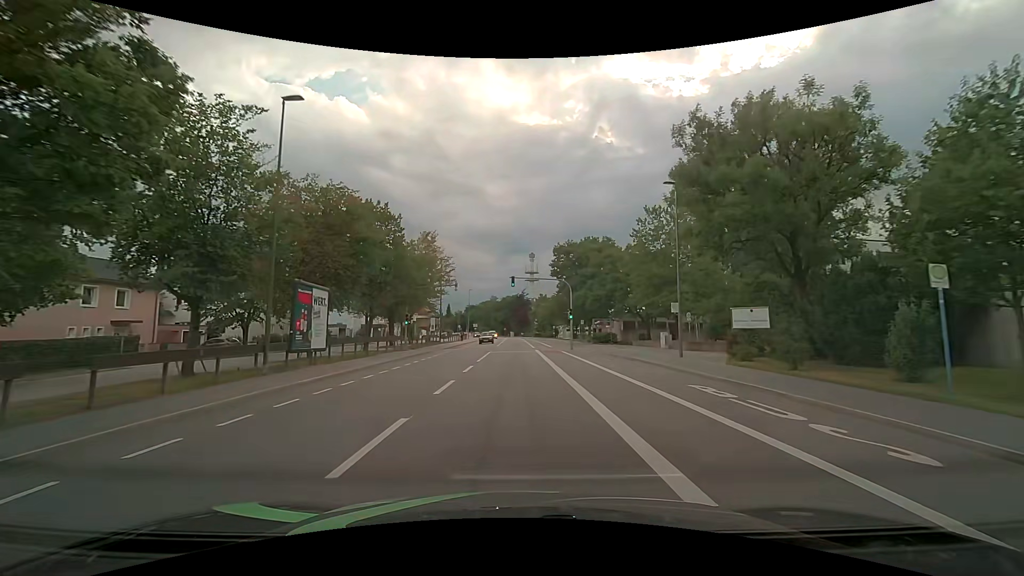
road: tertiary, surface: asphalt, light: Day
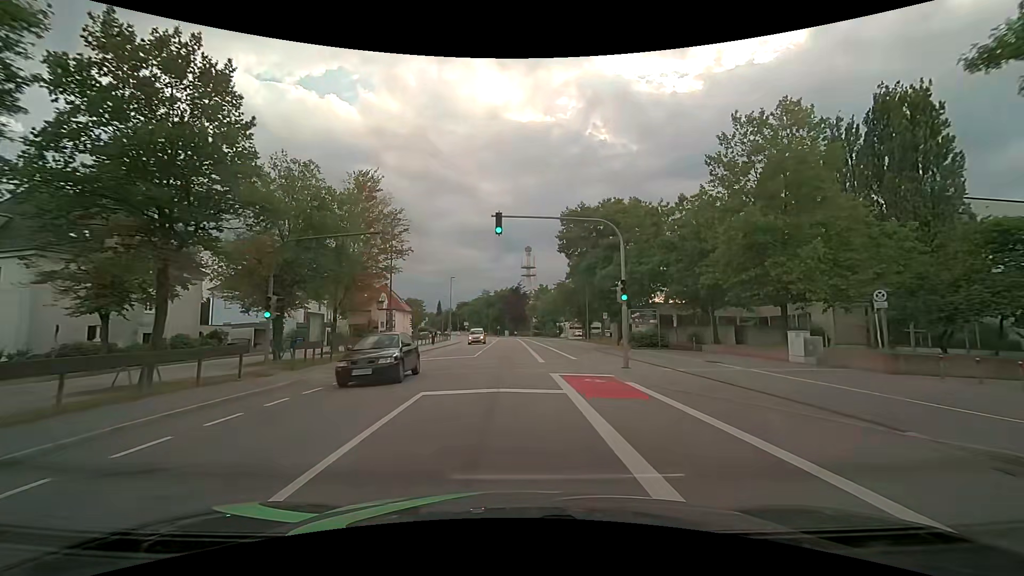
(+0.2, +22.0) m; 0°
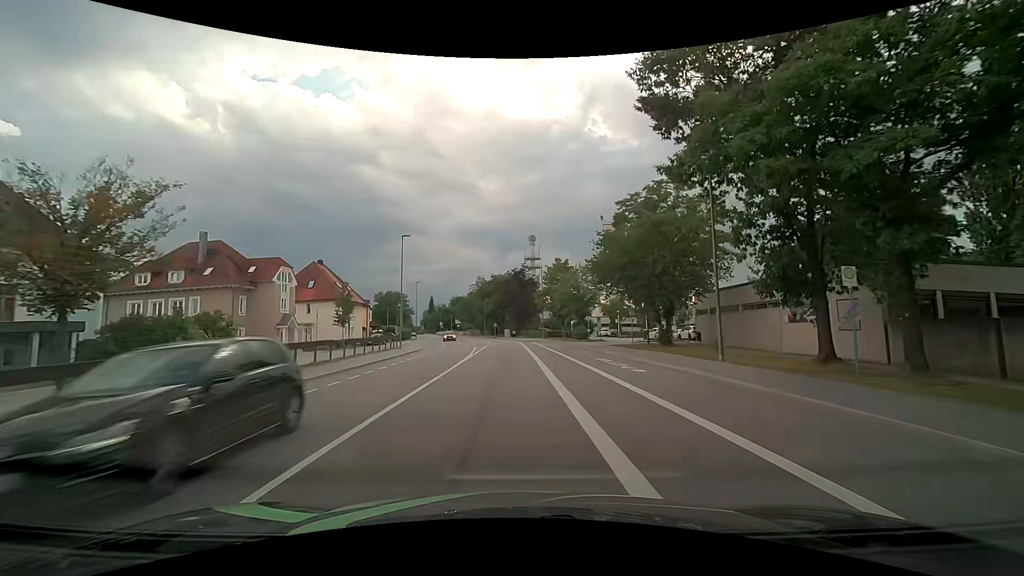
(-0.1, +36.4) m; 0°
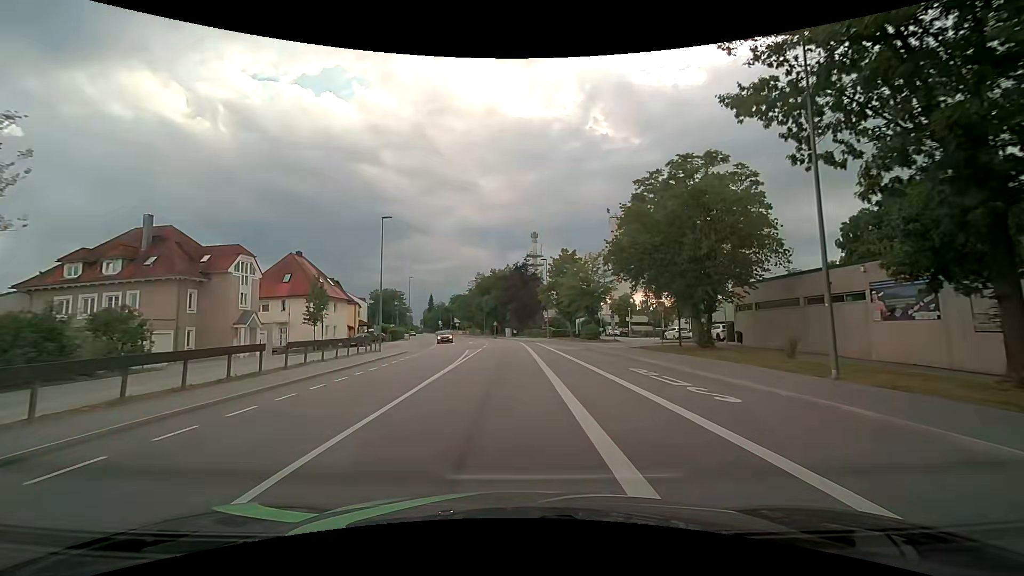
(0.0, +7.3) m; 0°
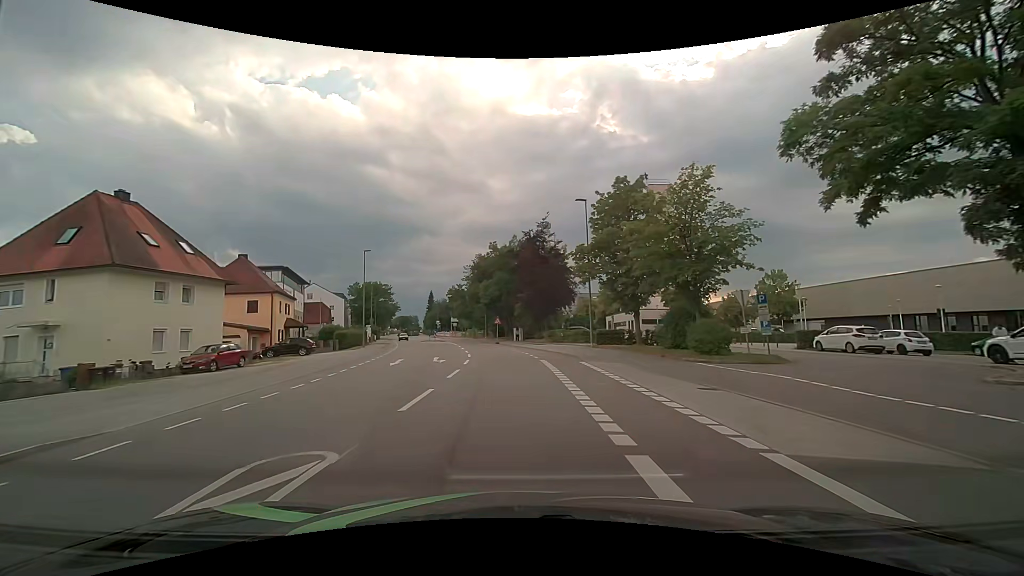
(-0.3, +29.3) m; -1°
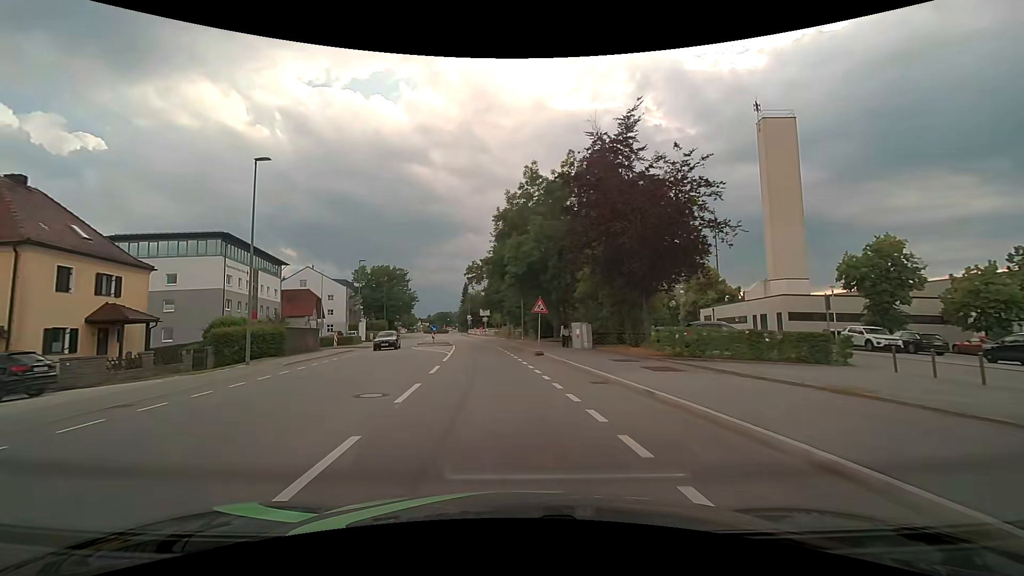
(-1.1, +29.4) m; -5°
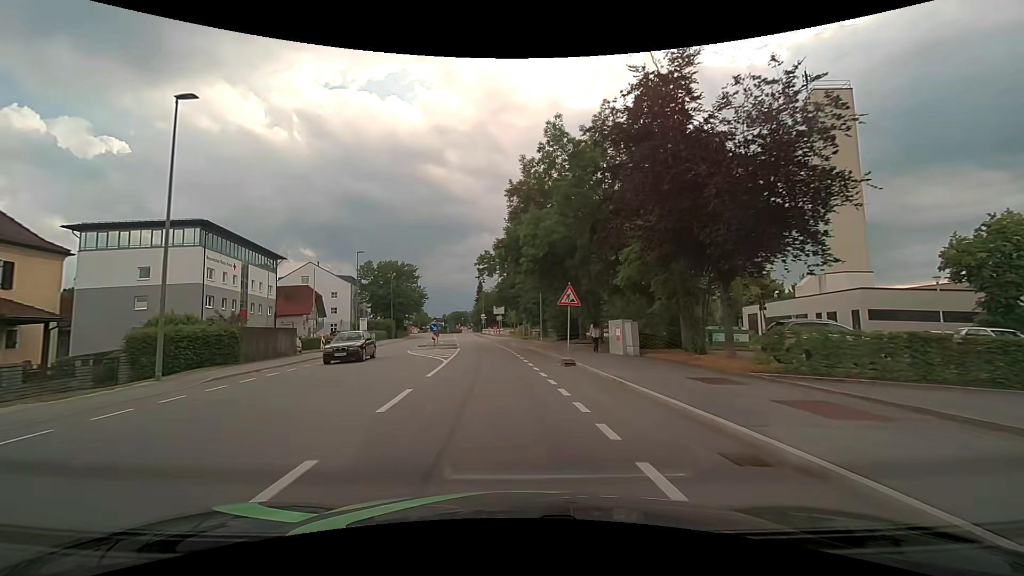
(-0.1, +7.3) m; -2°
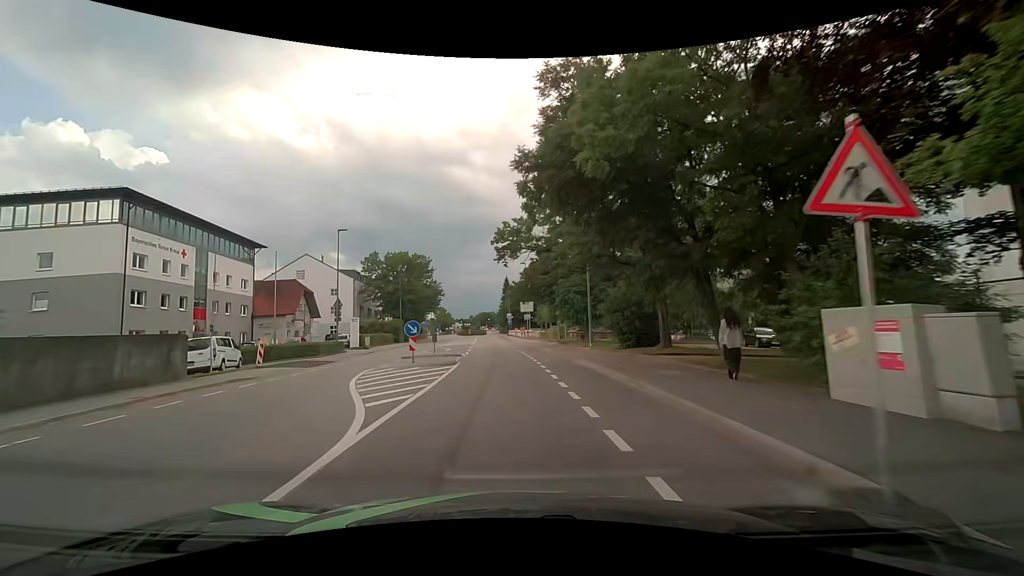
(-0.5, +14.5) m; -3°
(0, +10) (0, +20) (-1, +30) (-2, +40) (-3, +50) (-3, +60) (-4, +70) (-5, +80) (-6, +90) (-6, +100) m
